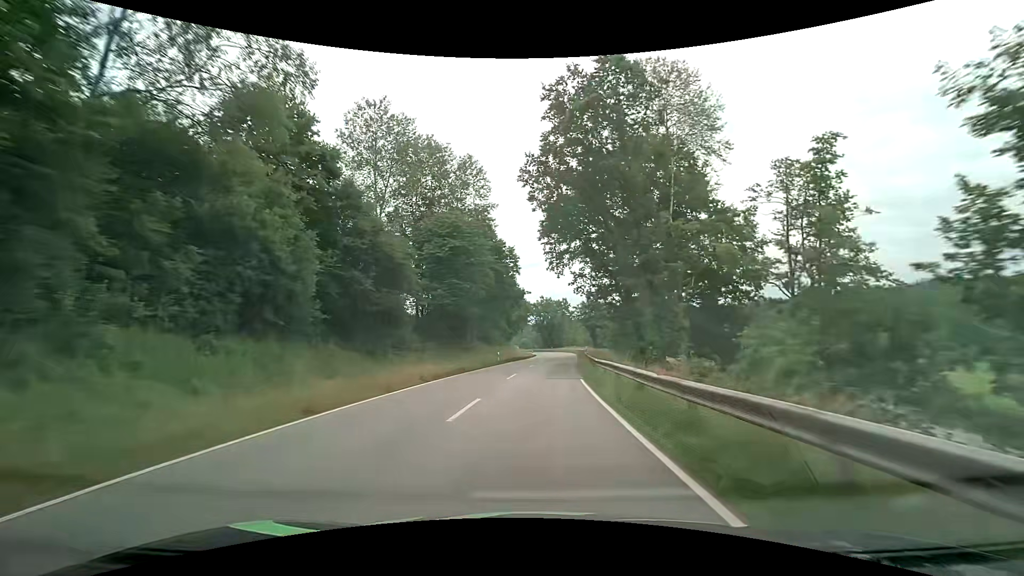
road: tertiary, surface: asphalt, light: Day
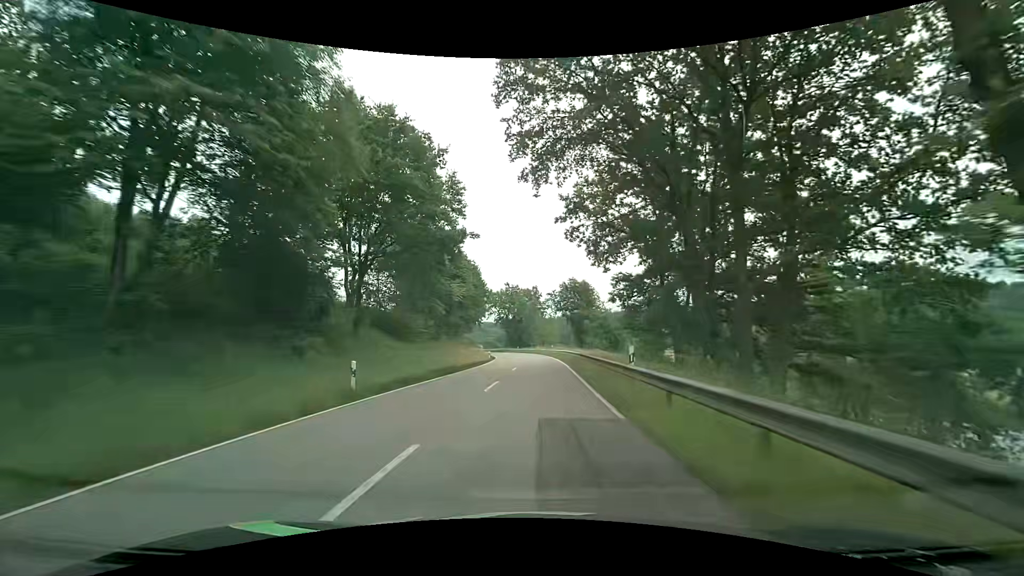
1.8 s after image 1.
(+1.1, +30.9) m; +4°
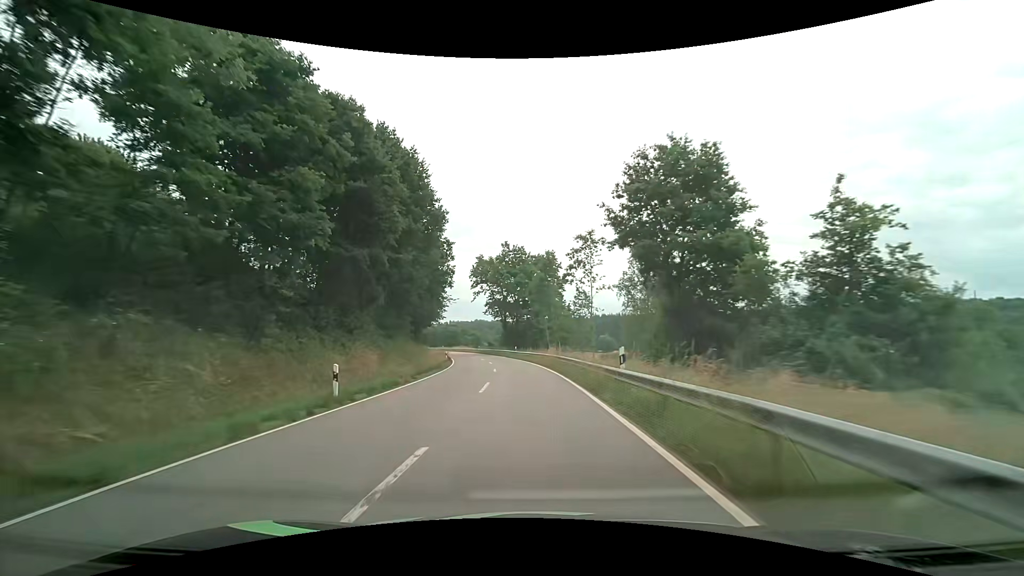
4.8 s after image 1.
(+0.5, +48.4) m; -2°
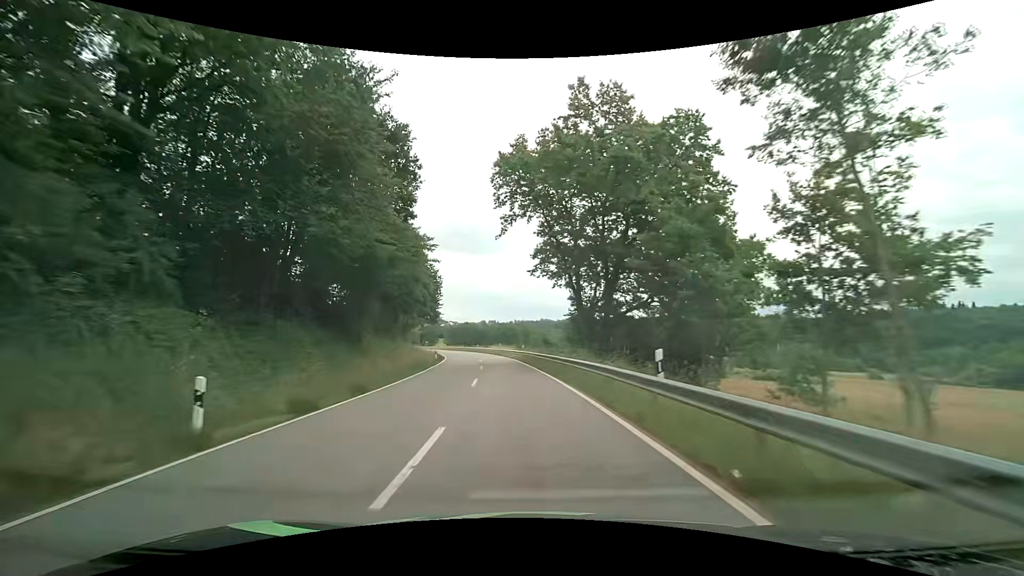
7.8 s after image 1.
(-2.7, +47.2) m; -8°
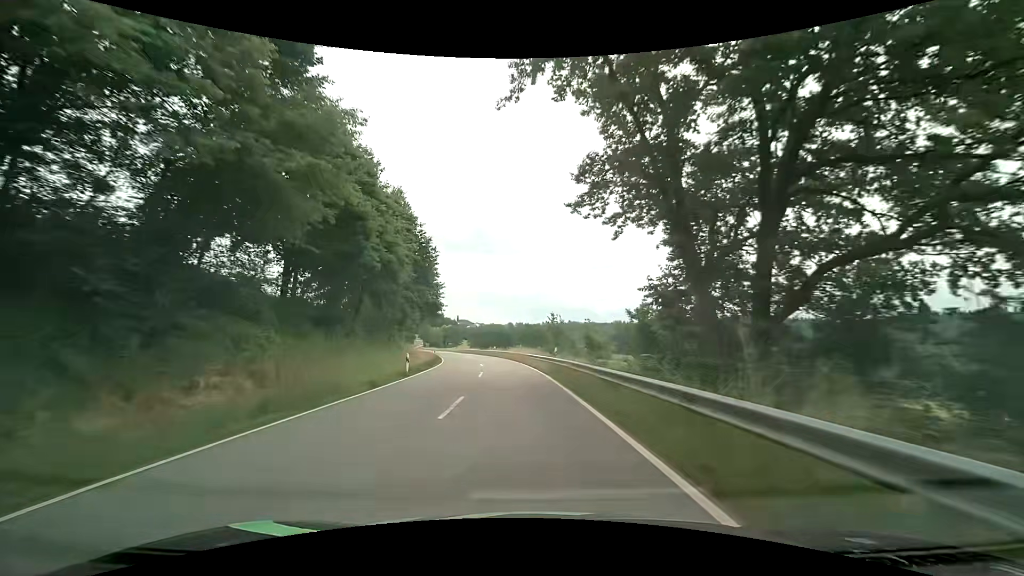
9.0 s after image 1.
(-0.5, +18.8) m; -3°
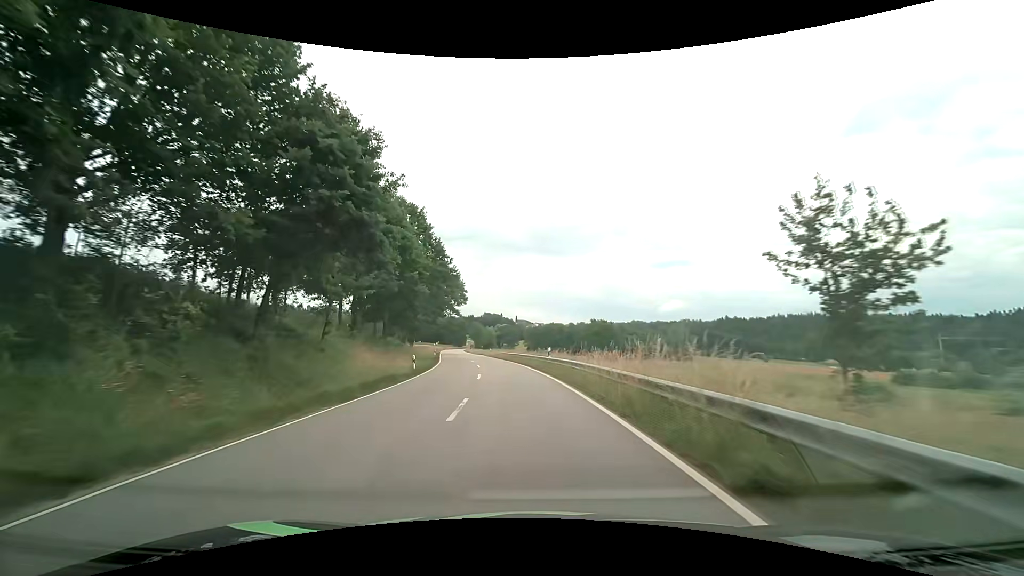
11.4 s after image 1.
(-2.4, +37.4) m; -7°
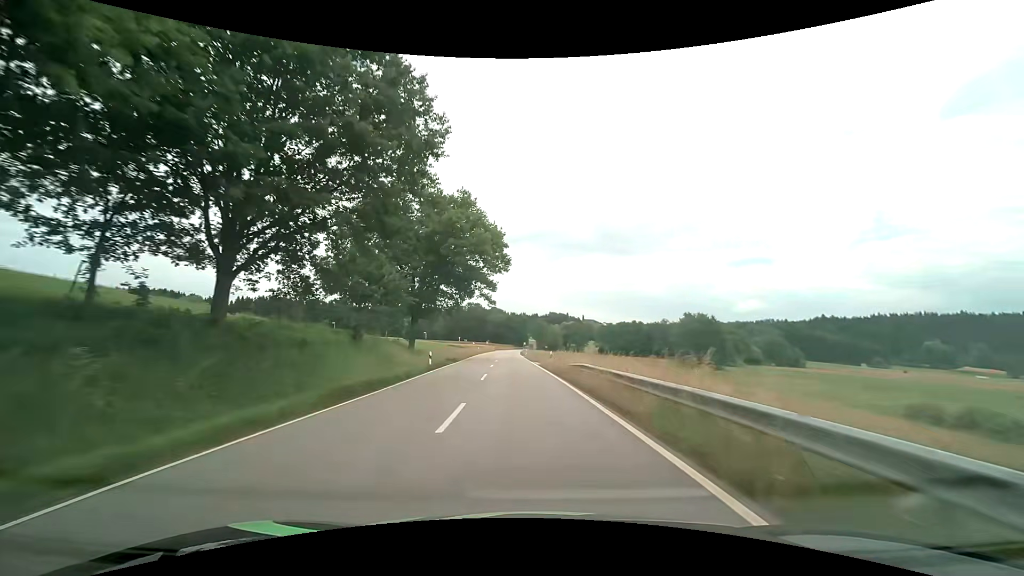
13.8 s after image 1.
(-2.4, +37.8) m; -7°
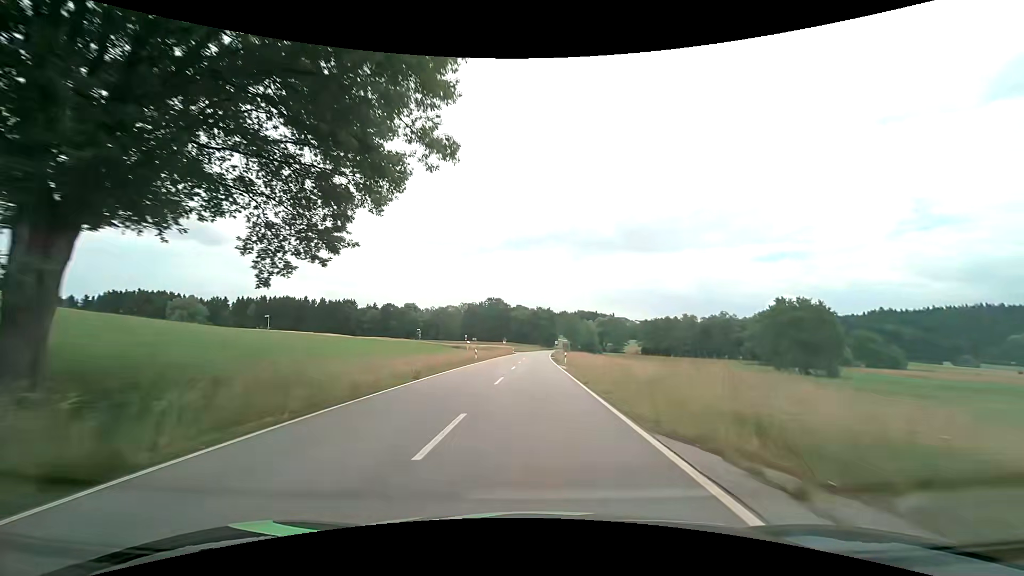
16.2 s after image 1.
(-1.4, +38.5) m; -3°
(0, +10) (0, +20) (0, +30) (0, +40) (0, +50) (0, +60) (0, +70) (+1, +80) (+1, +90) (+1, +100) m
